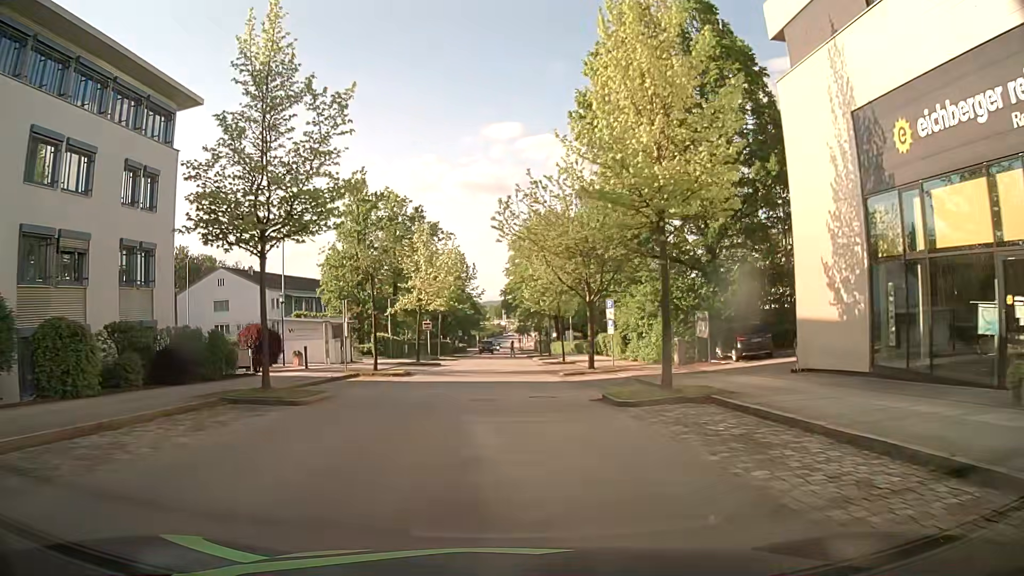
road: residential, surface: asphalt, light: Day
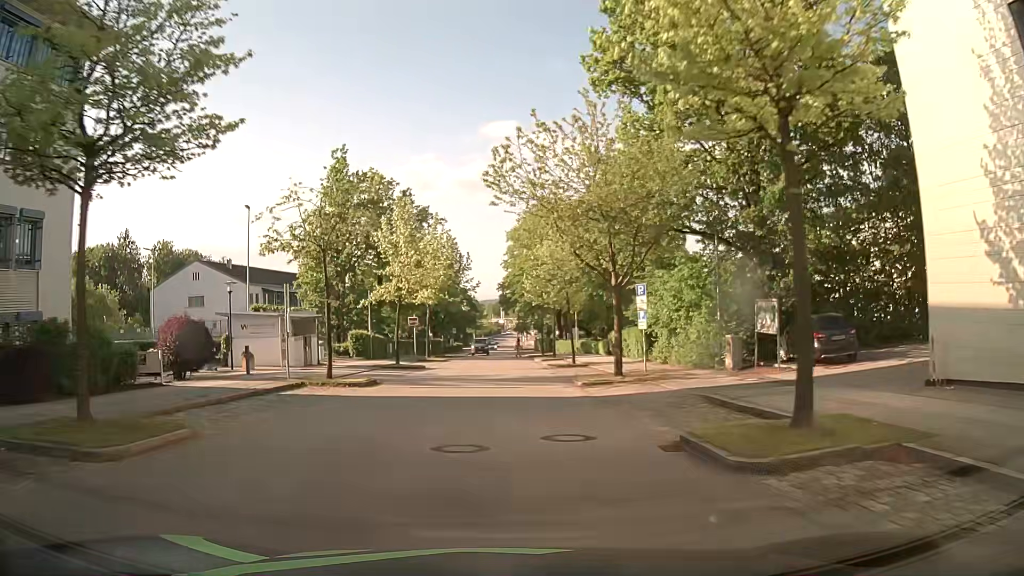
(0.0, +7.6) m; 0°
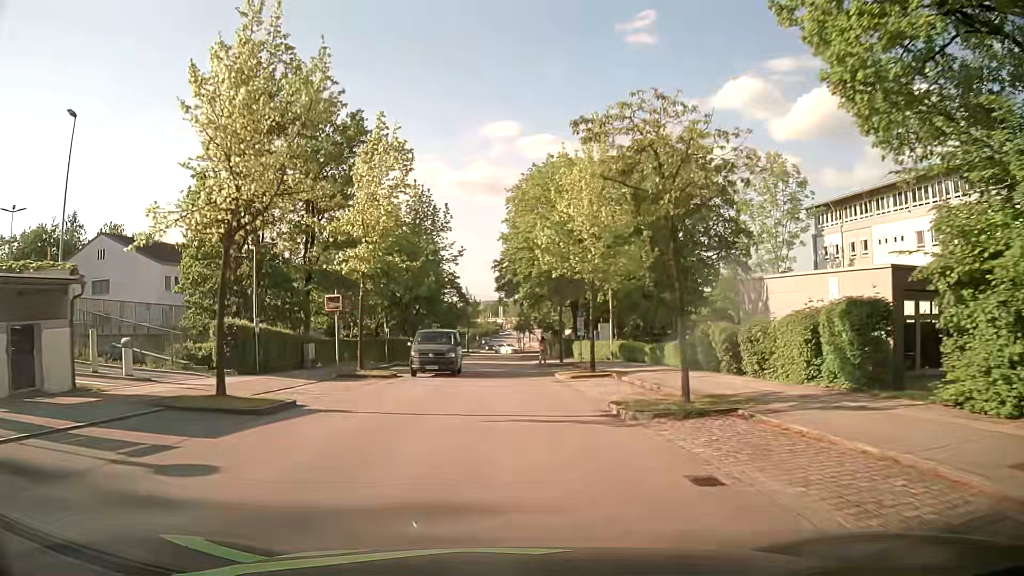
(+0.1, +22.8) m; 0°
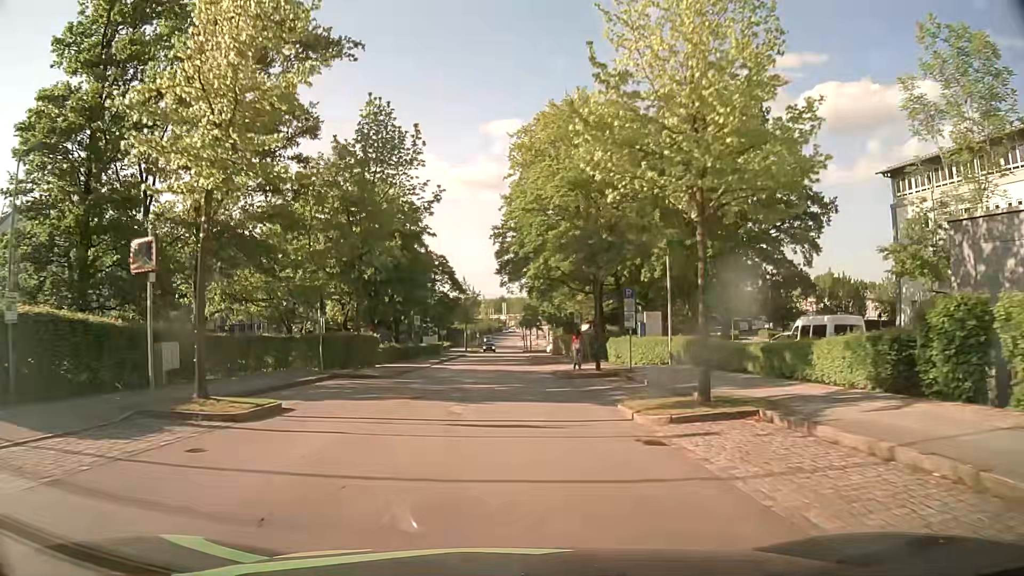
(+0.1, +15.2) m; 0°
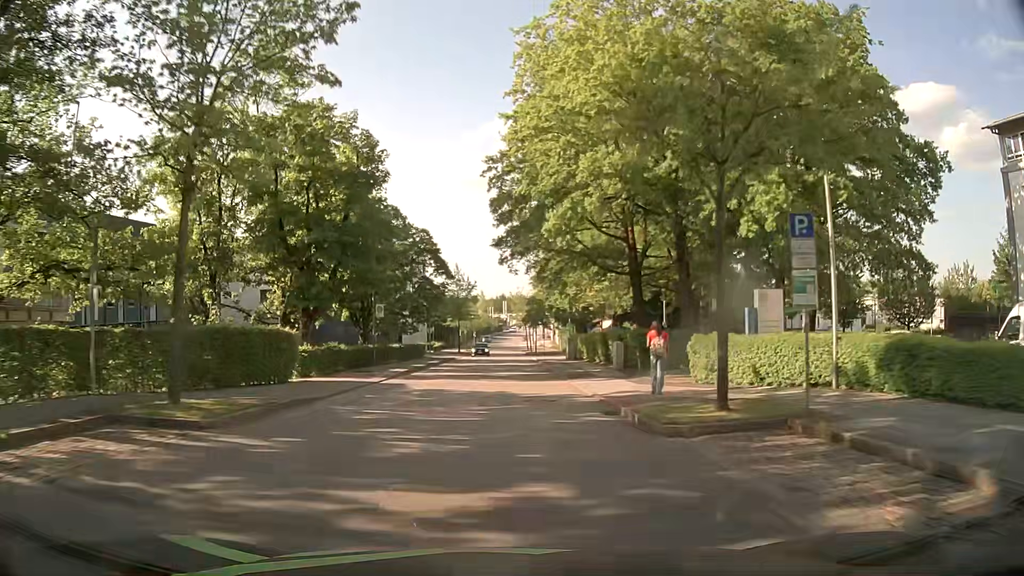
(0.0, +15.2) m; 0°
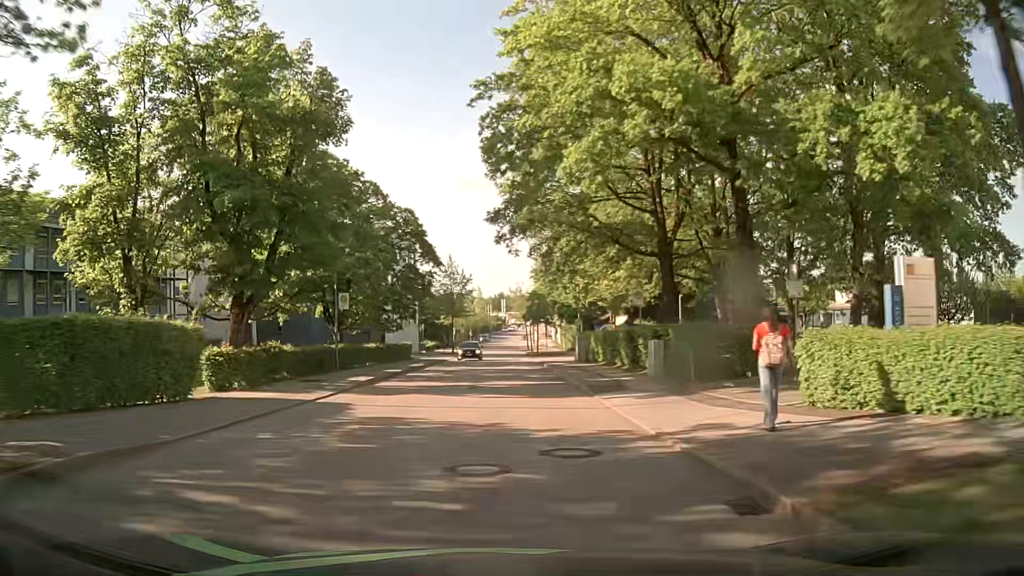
(0.0, +7.6) m; -1°
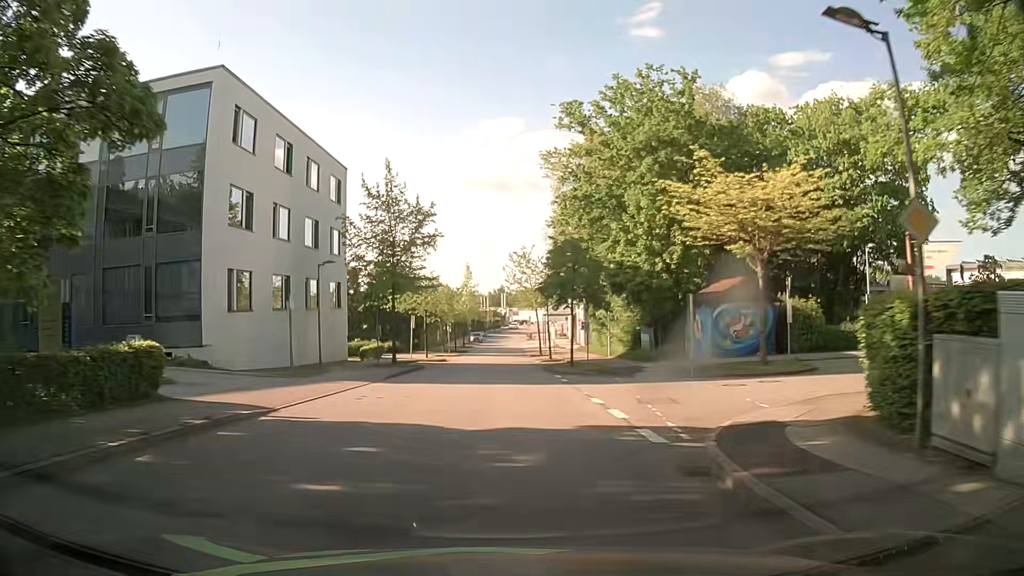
(+0.5, +38.0) m; +1°
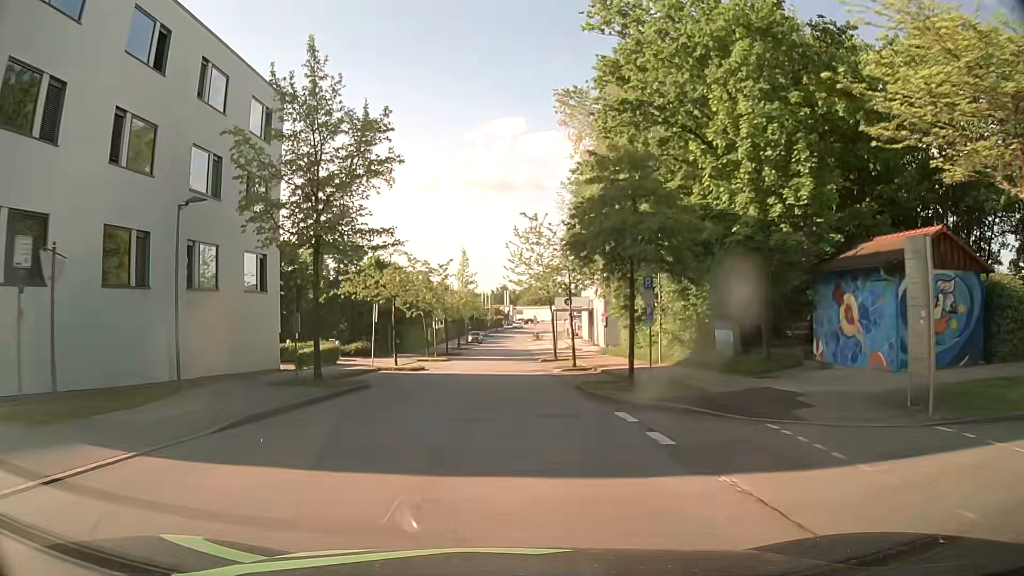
(-0.1, +15.2) m; -1°
